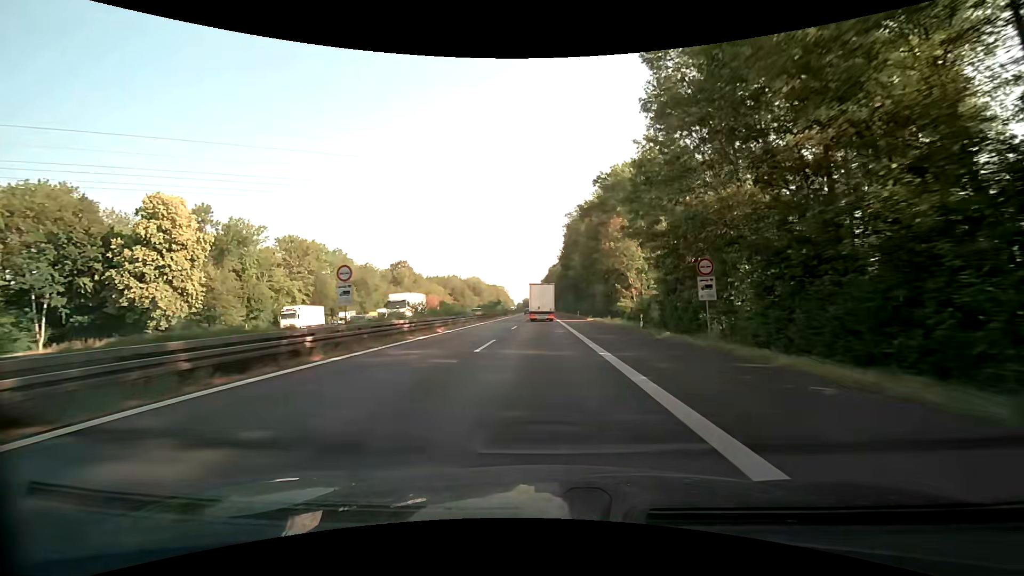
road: motorway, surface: asphalt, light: Day
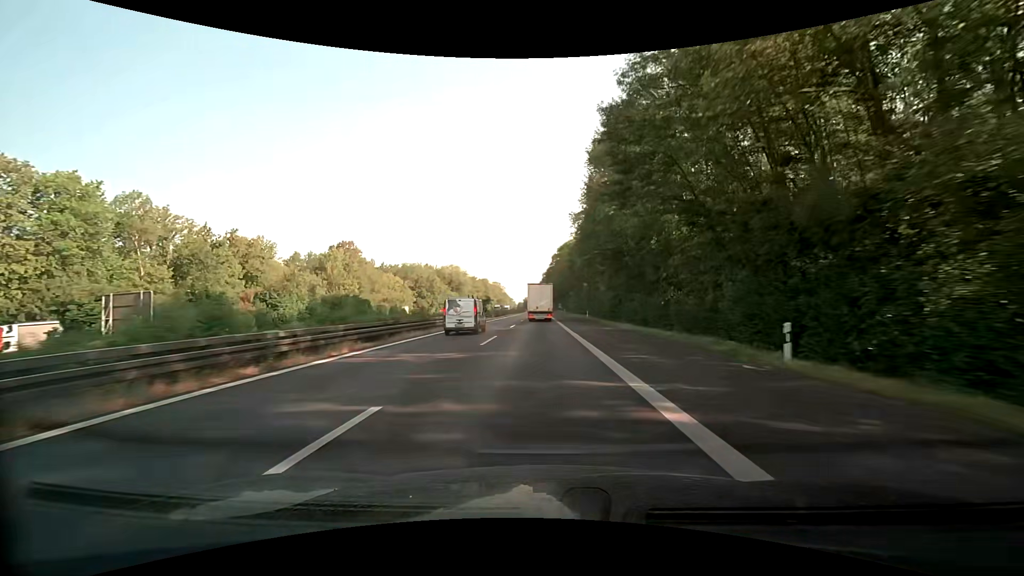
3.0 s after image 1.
(+0.4, +69.1) m; 0°
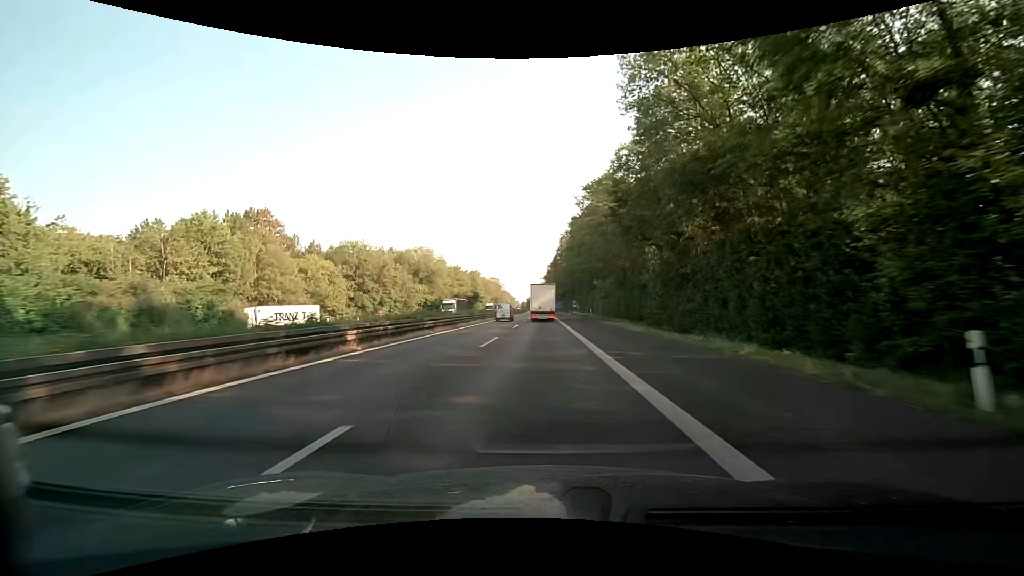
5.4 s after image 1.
(-0.3, +55.2) m; -1°
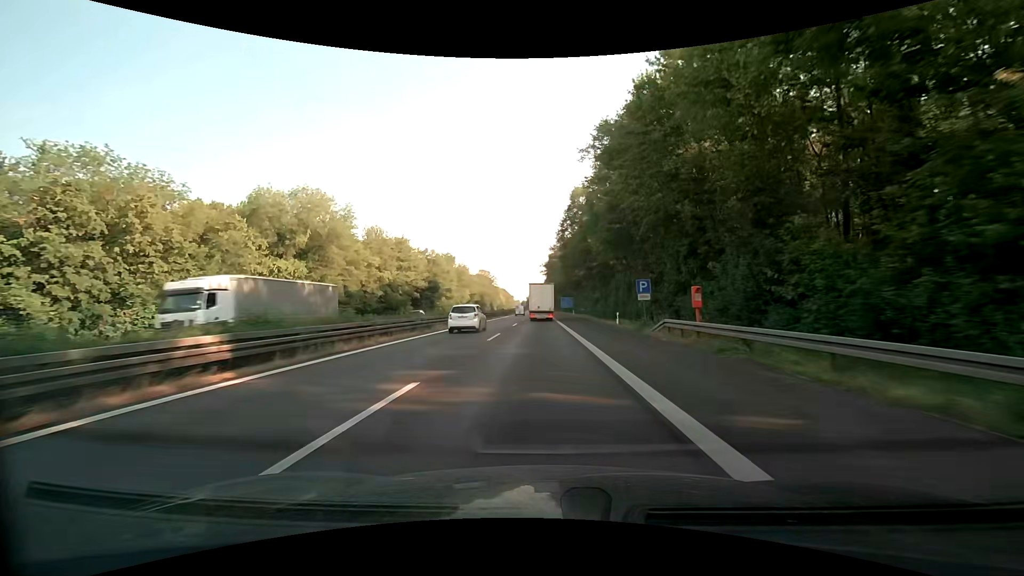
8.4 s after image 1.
(+0.3, +69.0) m; 0°
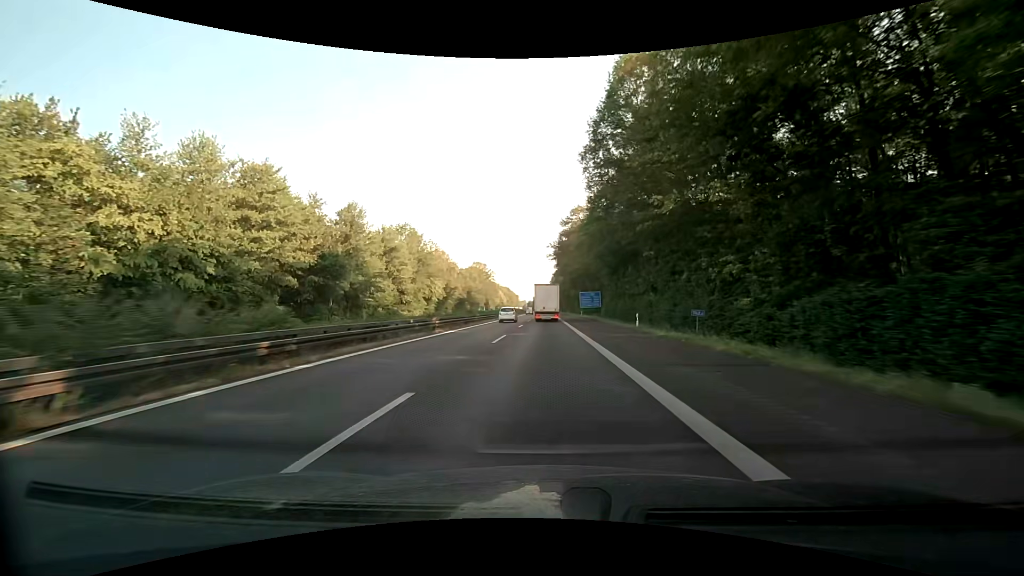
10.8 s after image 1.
(-0.5, +55.2) m; 0°
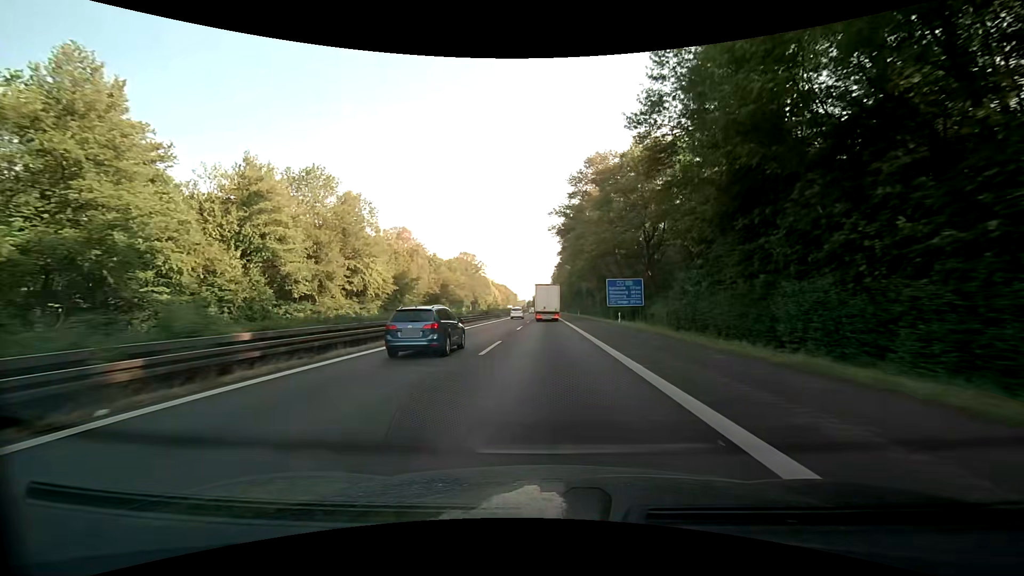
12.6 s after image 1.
(-0.4, +41.4) m; -1°
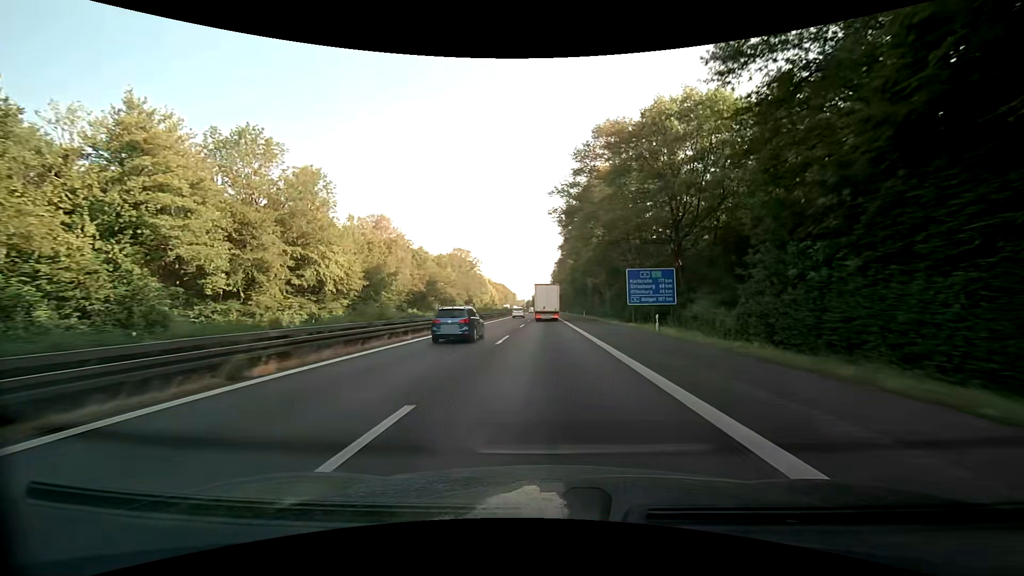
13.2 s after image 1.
(0.0, +13.8) m; 0°
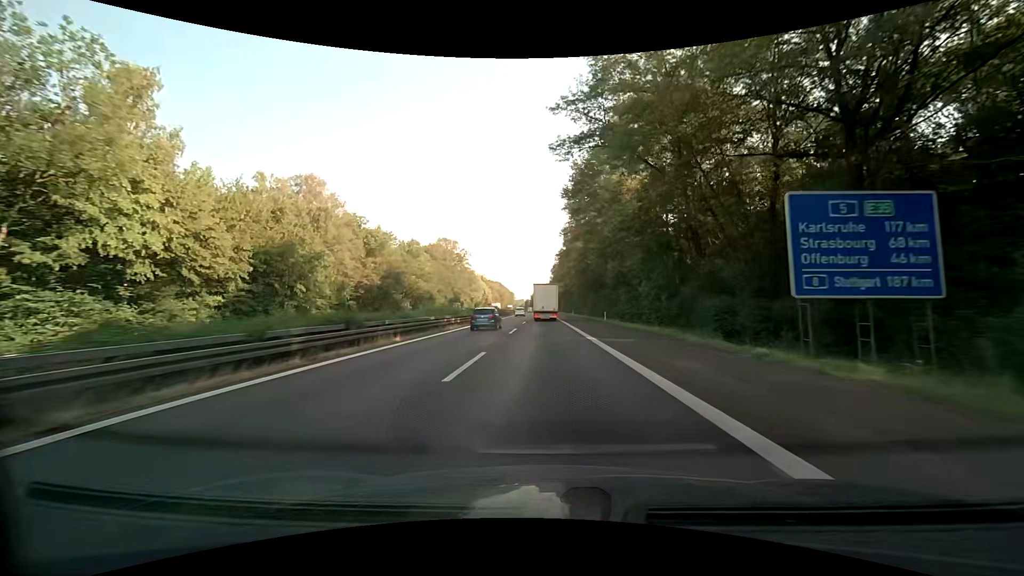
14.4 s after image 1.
(0.0, +27.6) m; 0°
(0, +10) (0, +20) (0, +30) (0, +40) (0, +50) (0, +60) (0, +70) (0, +80) (0, +90) (-1, +100) m
